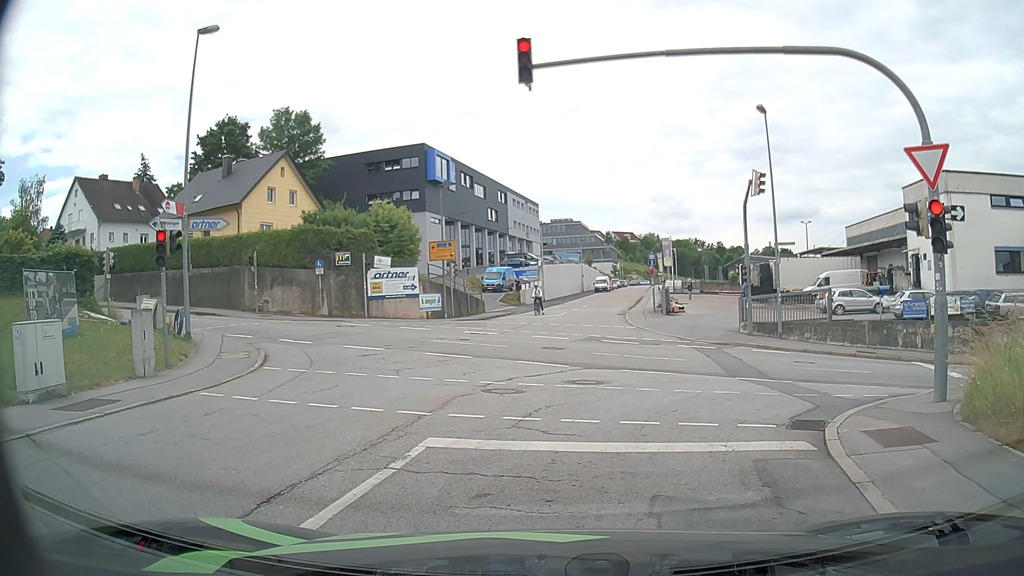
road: residential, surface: asphalt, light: Day
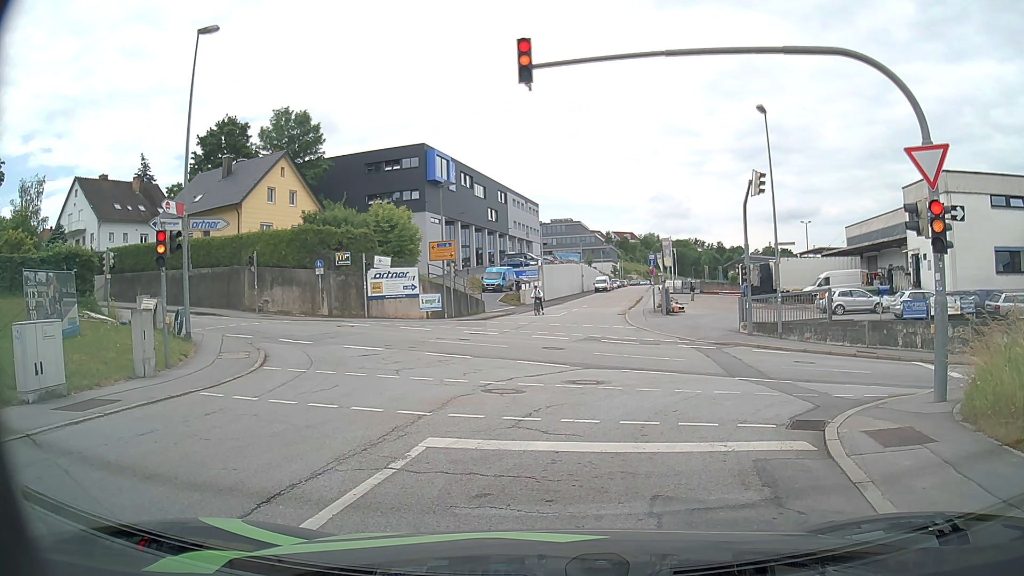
(0.0, 0.0) m; 0°
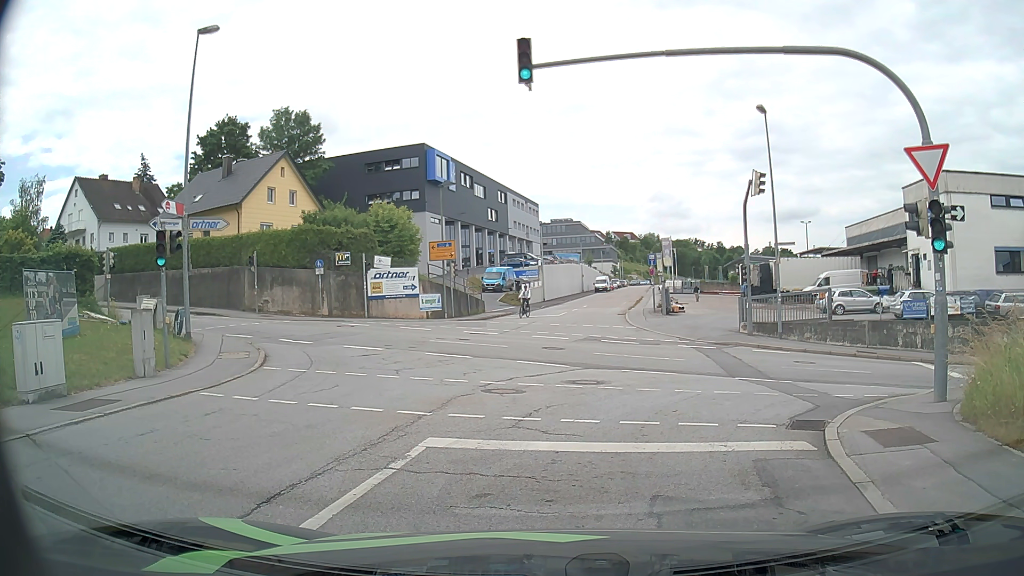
(0.0, 0.0) m; 0°
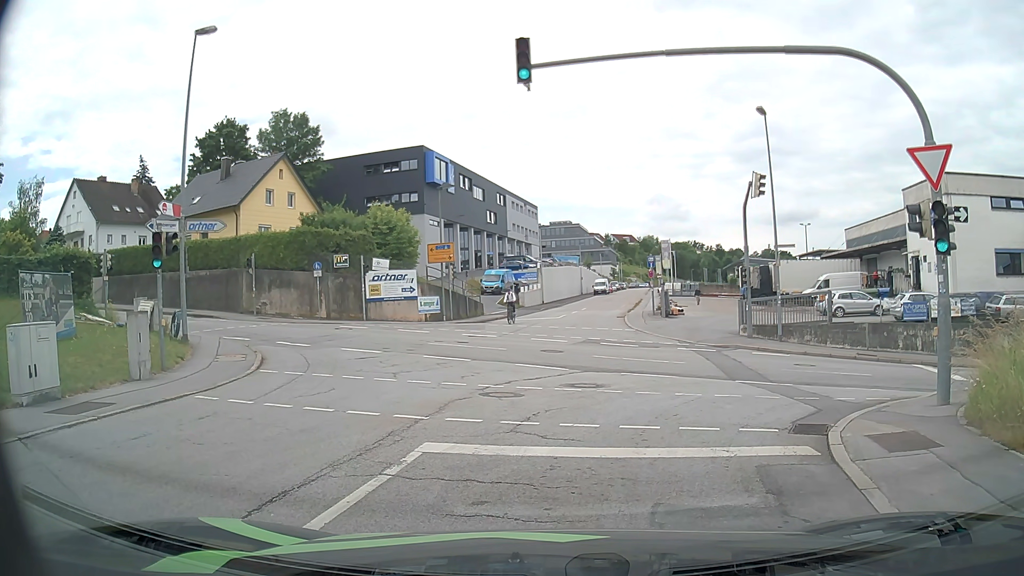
(0.0, +0.1) m; 0°
